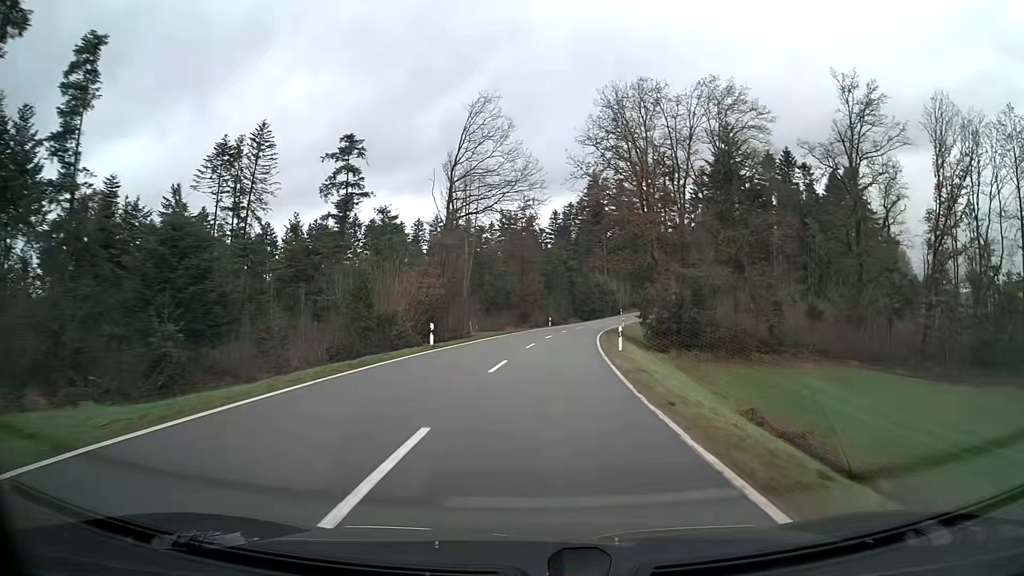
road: tertiary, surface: asphalt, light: Day
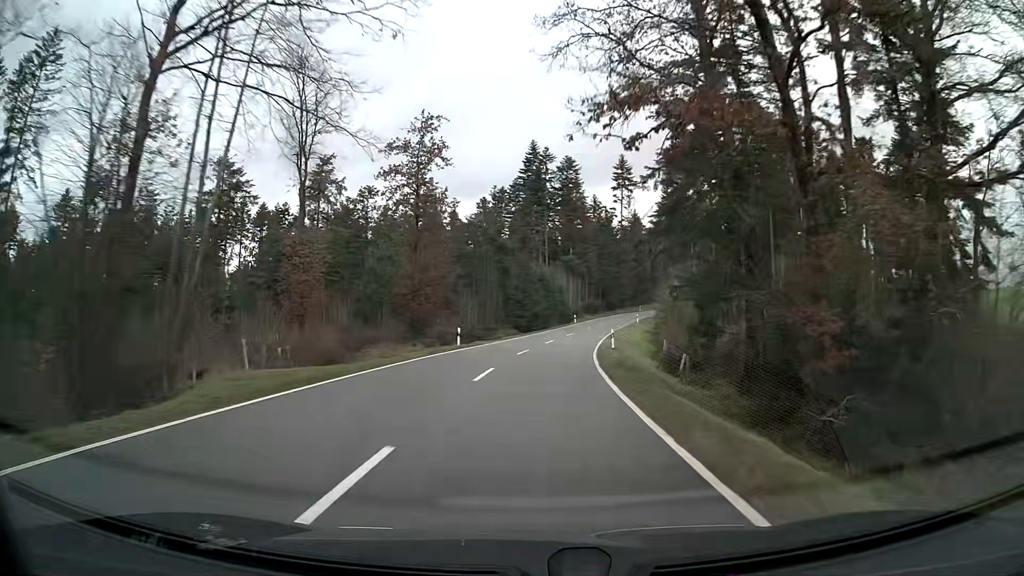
(+1.8, +36.7) m; +6°
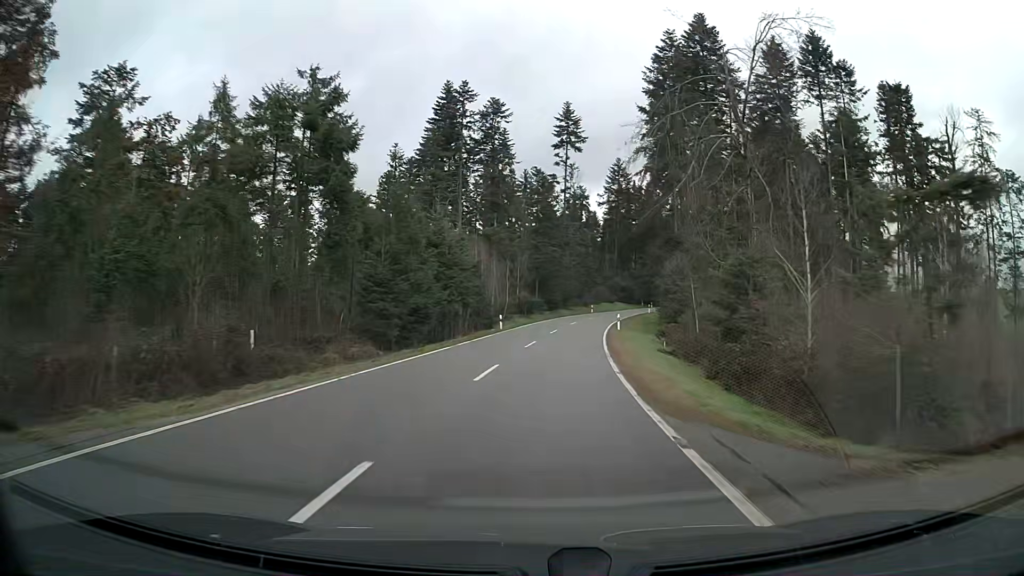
(+2.1, +36.7) m; +7°
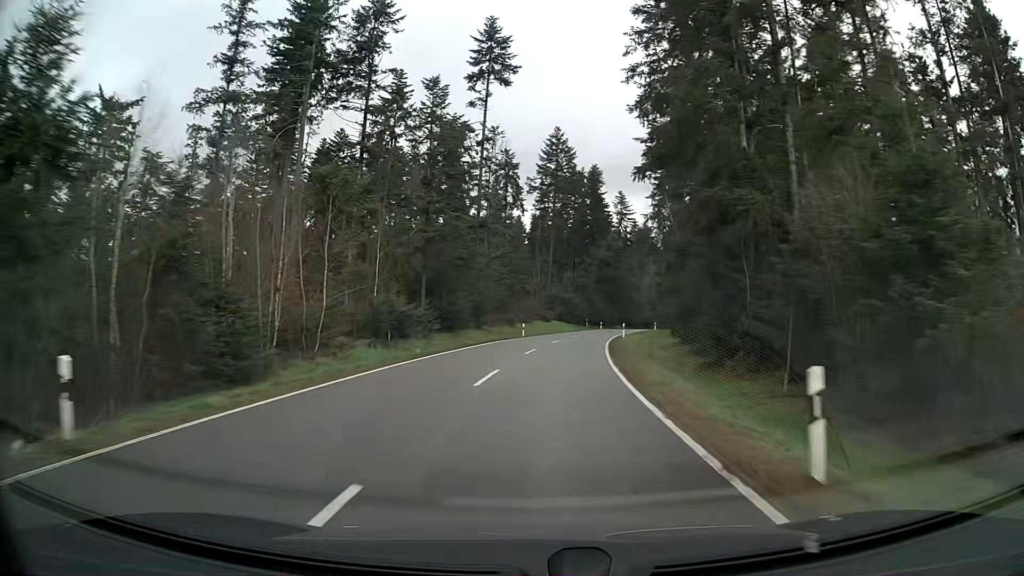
(+2.2, +36.4) m; +7°
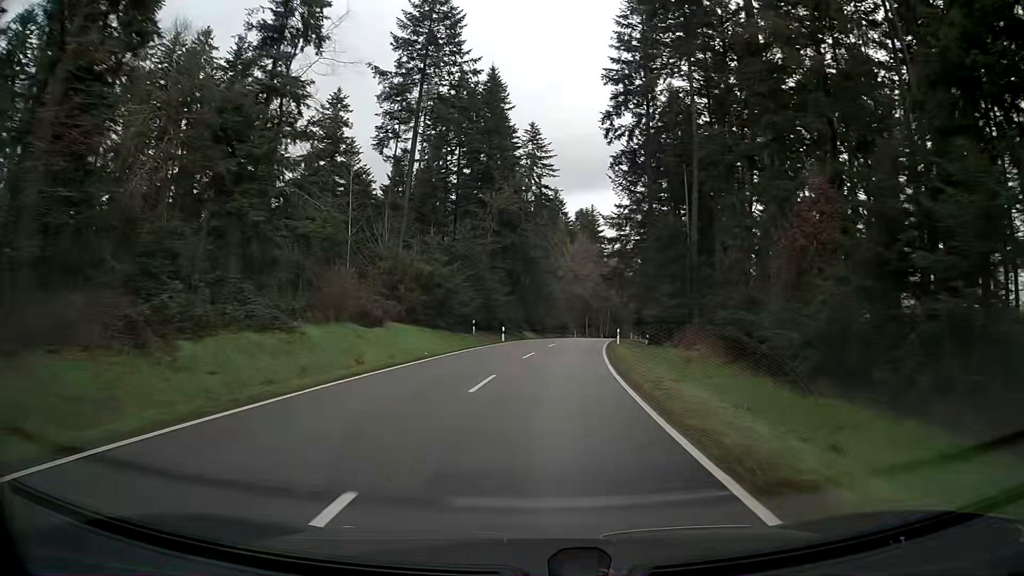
(+3.7, +47.7) m; +9°
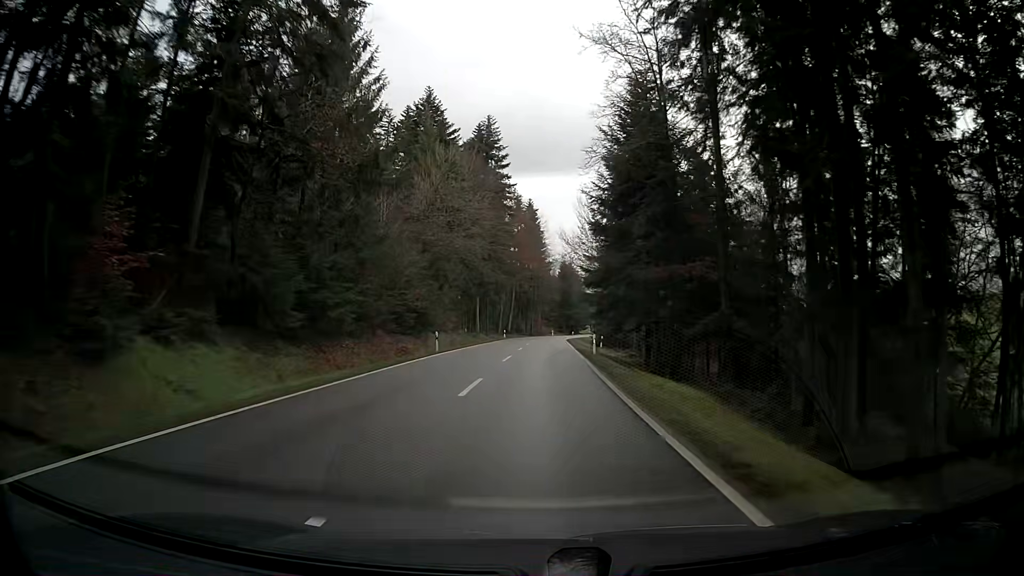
(+4.9, +60.0) m; +8°
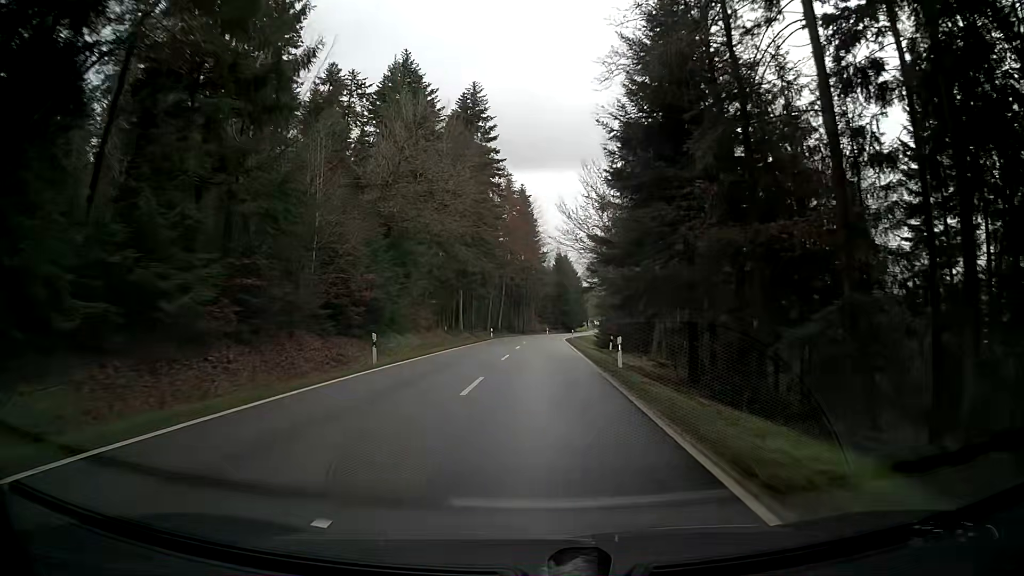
(+0.1, +12.1) m; 0°
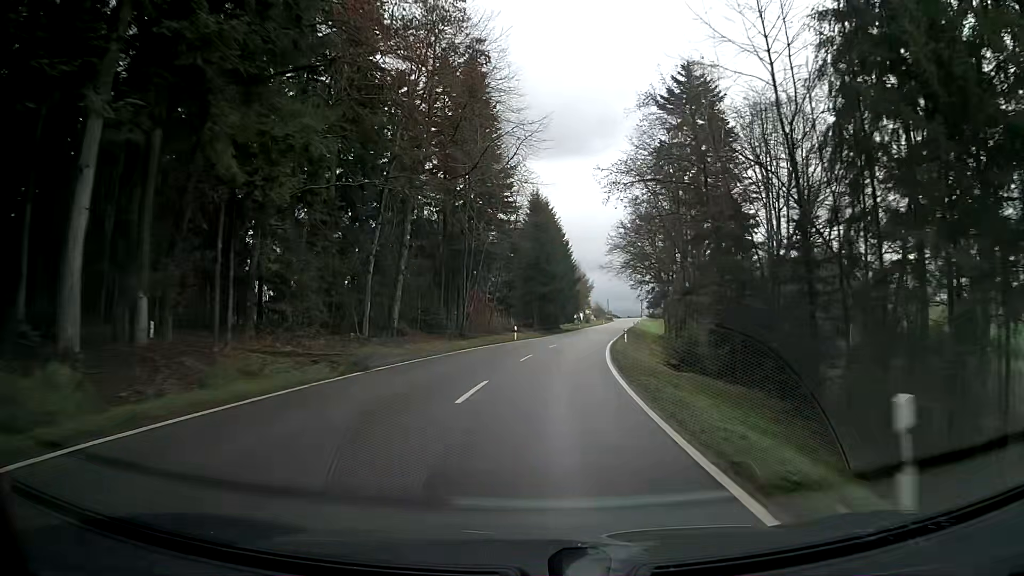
(+1.2, +61.2) m; +4°
(0, +10) (+1, +20) (+1, +30) (+3, +40) (+4, +50) (+6, +60) (+7, +70) (+8, +79) (+10, +89) (+11, +99) m
